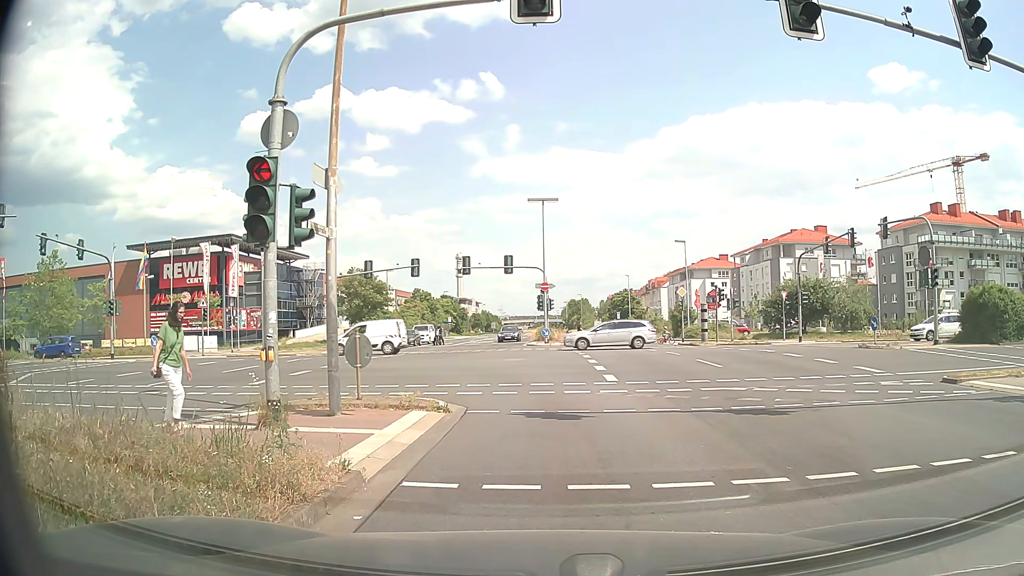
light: Day
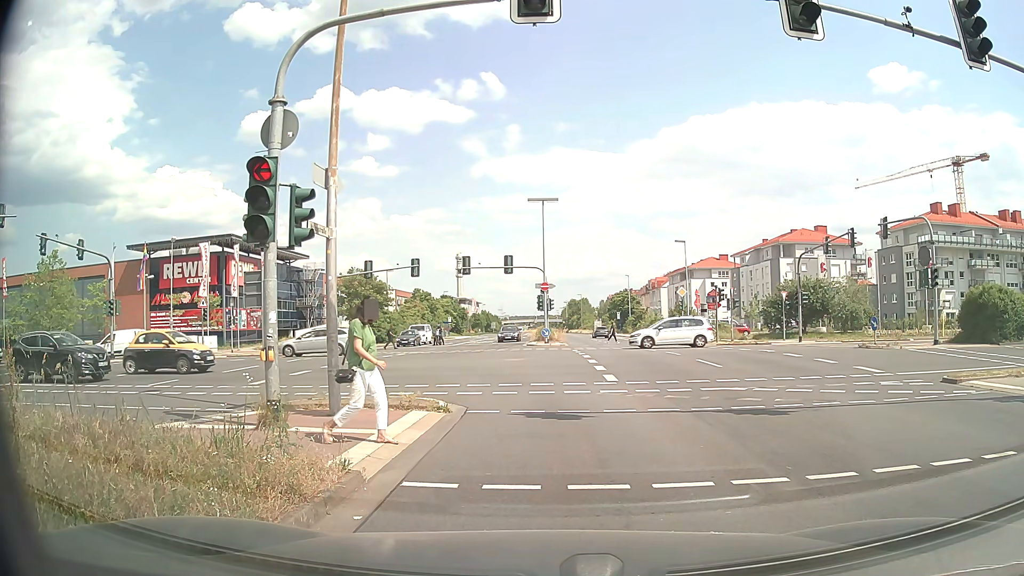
(0.0, 0.0) m; 0°
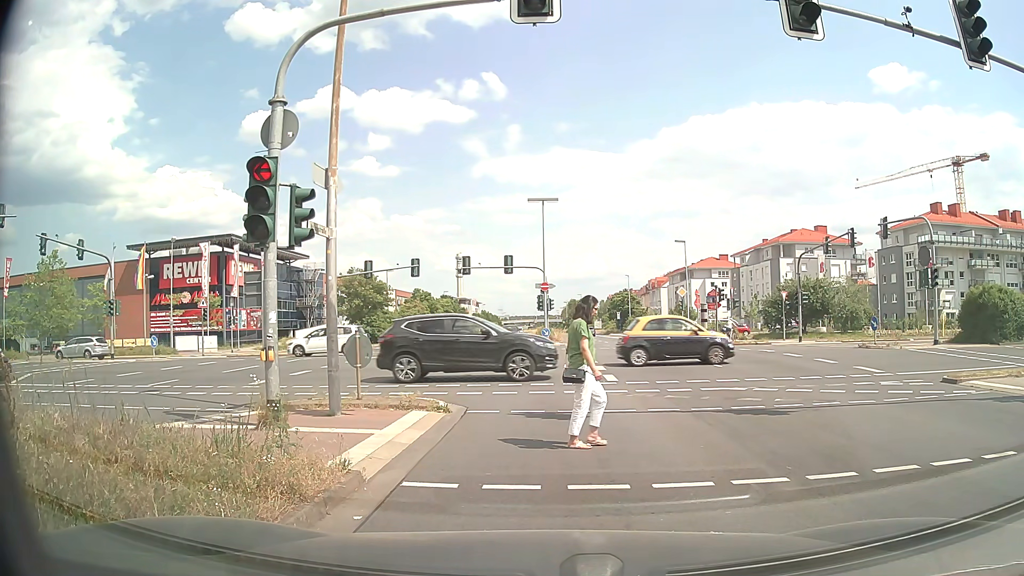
(0.0, 0.0) m; 0°
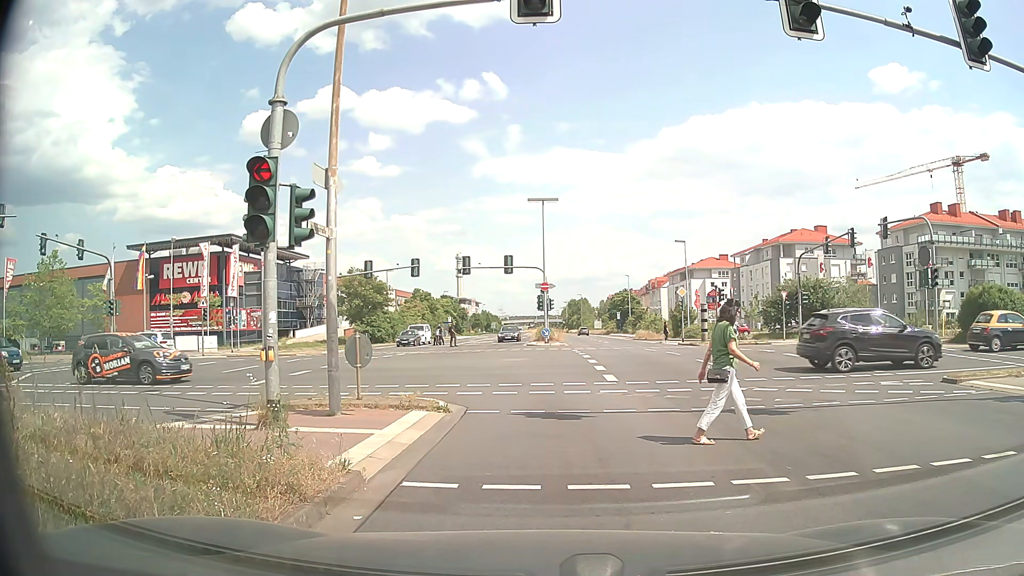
(0.0, 0.0) m; 0°
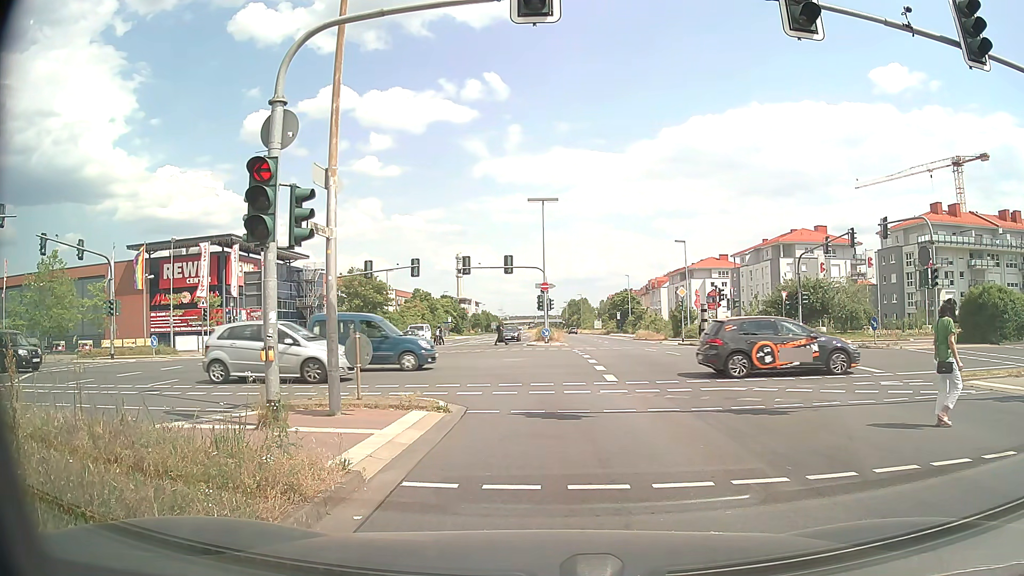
(0.0, 0.0) m; 0°
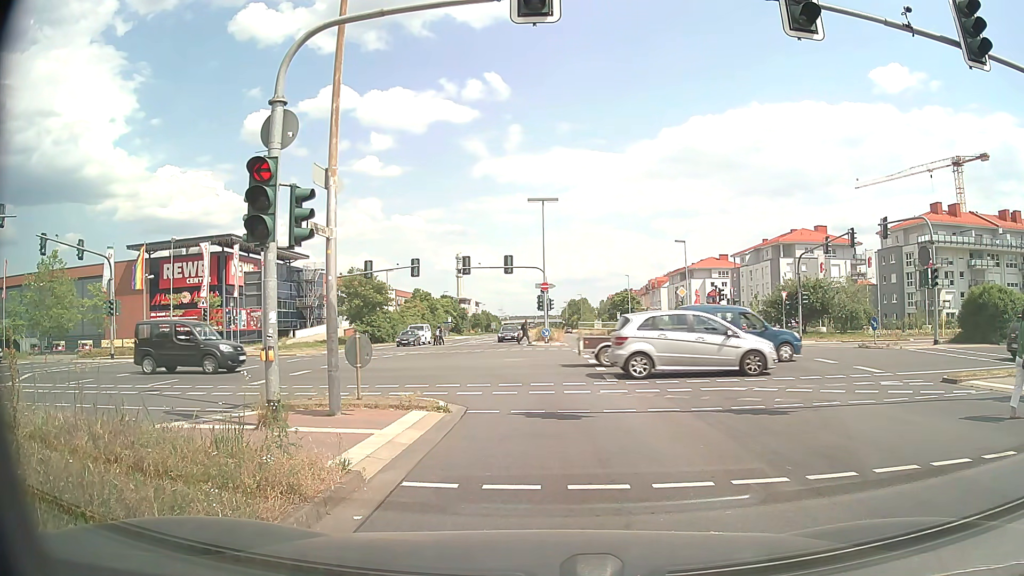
(0.0, 0.0) m; 0°
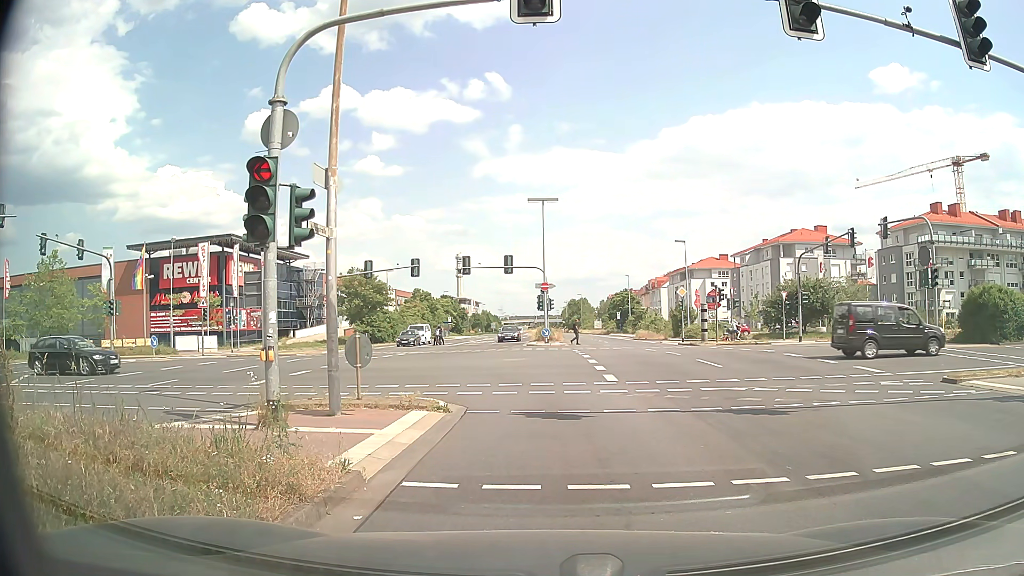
(0.0, 0.0) m; 0°
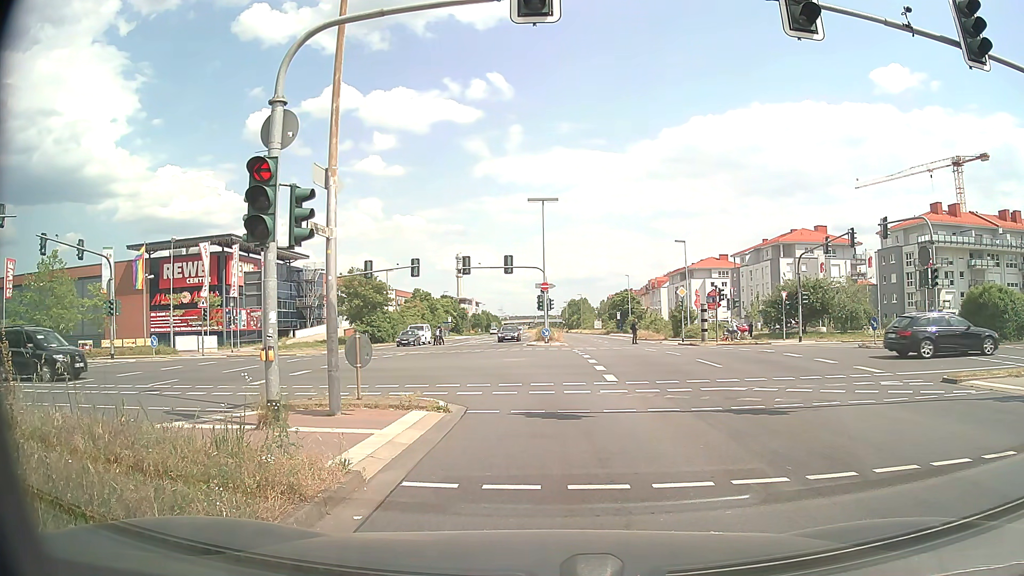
(0.0, 0.0) m; 0°
(0, +10) (-2, +20) (-8, +28) (-16, +33) (-26, +35) (-36, +35) (-46, +34) (-55, +33) (-65, +32) (-75, +31) m
